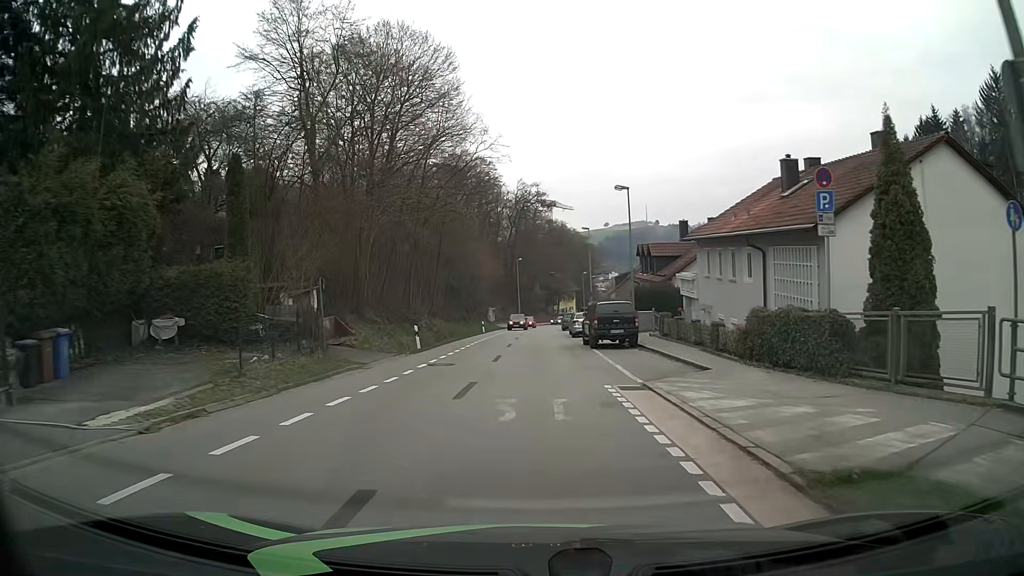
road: tertiary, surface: asphalt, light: Day
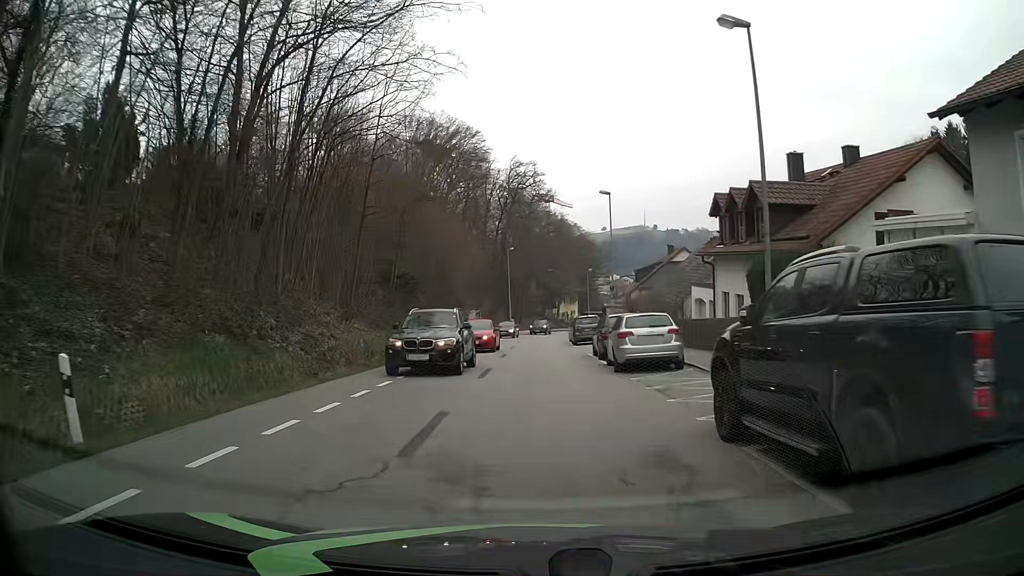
(0.0, +22.5) m; -1°
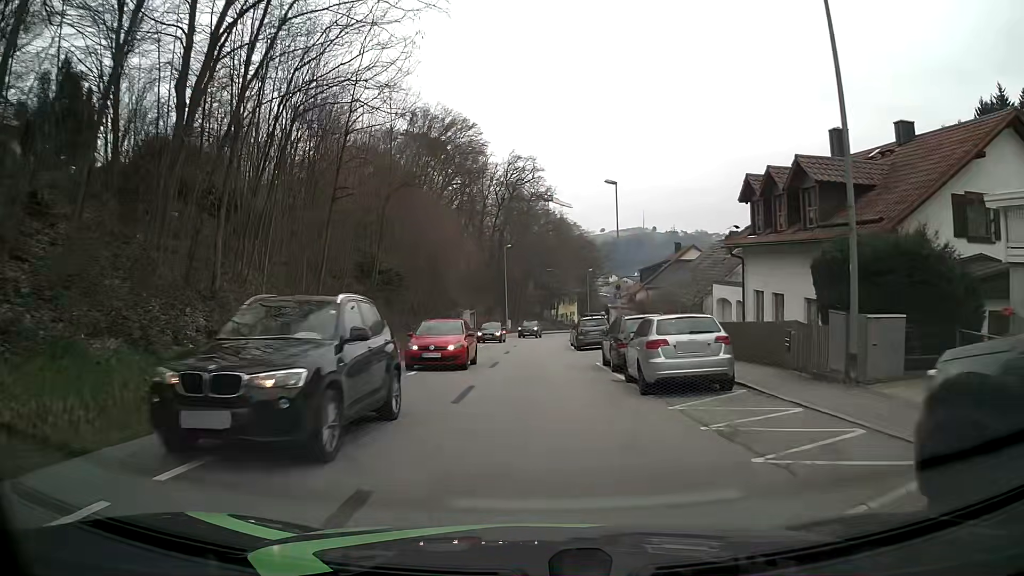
(+0.1, +4.5) m; +2°
(0, +10) (0, +20) (-1, +30) (-1, +40) (0, +50) (0, +60) (+2, +70) (+3, +80) (+6, +89) (+9, +99) m
